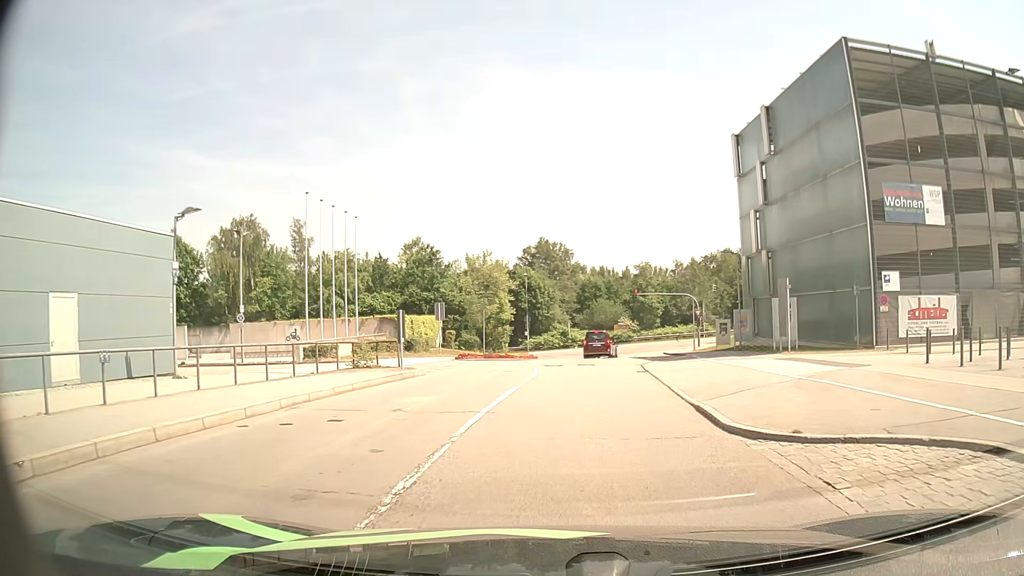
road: residential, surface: asphalt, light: Day
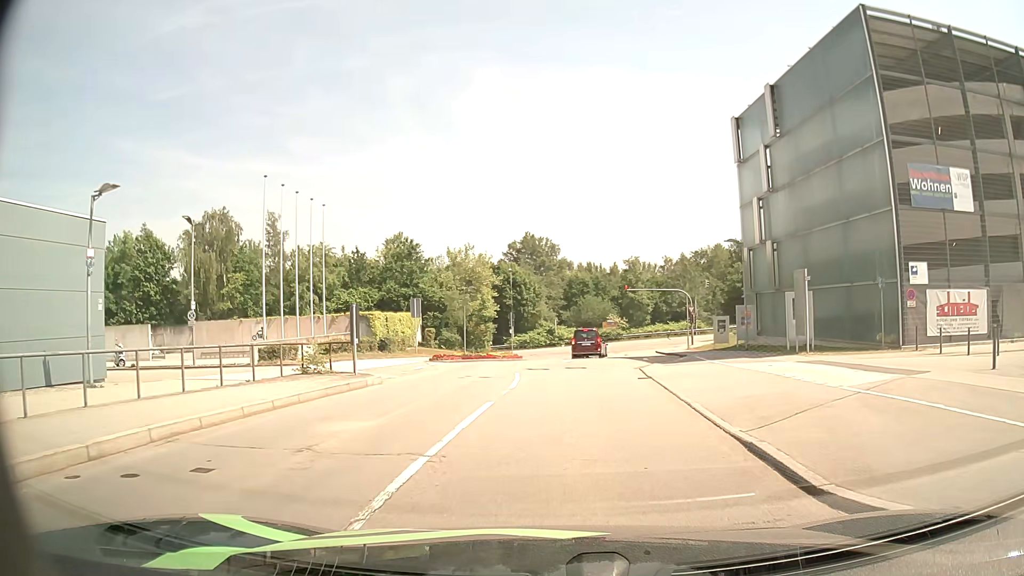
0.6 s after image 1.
(0.0, +3.6) m; +1°
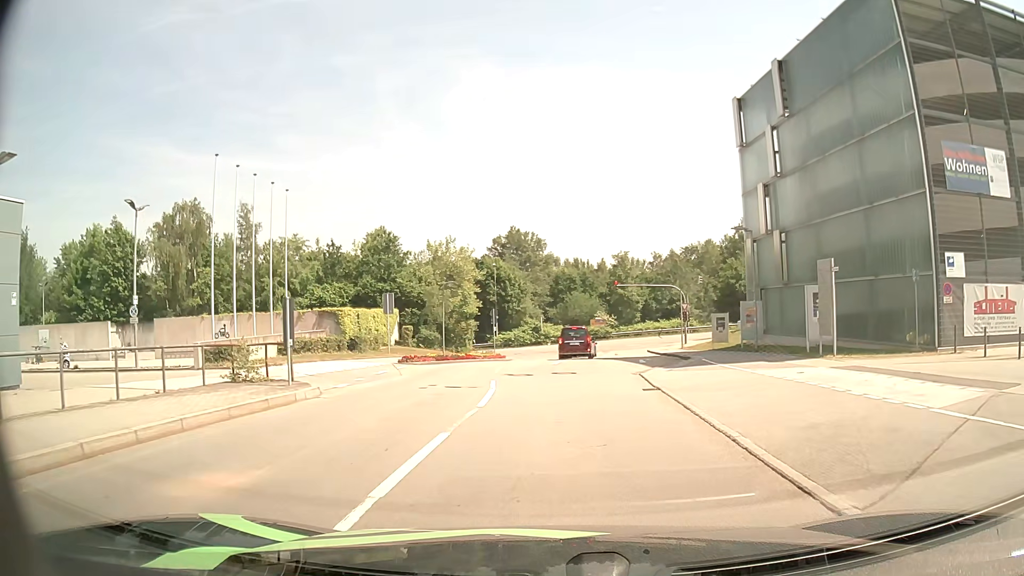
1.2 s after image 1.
(0.0, +3.6) m; +1°
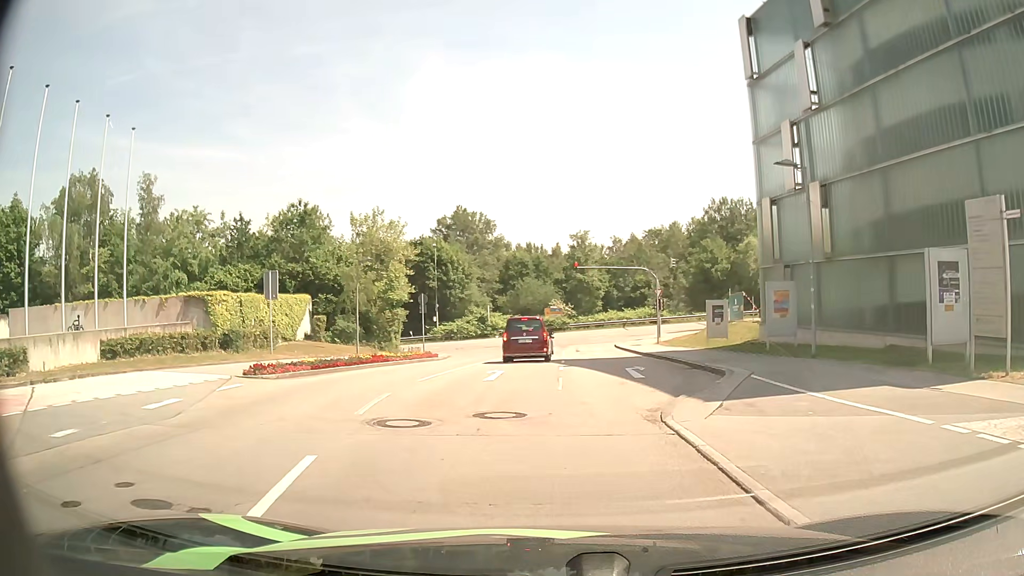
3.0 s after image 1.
(+0.4, +10.7) m; +5°
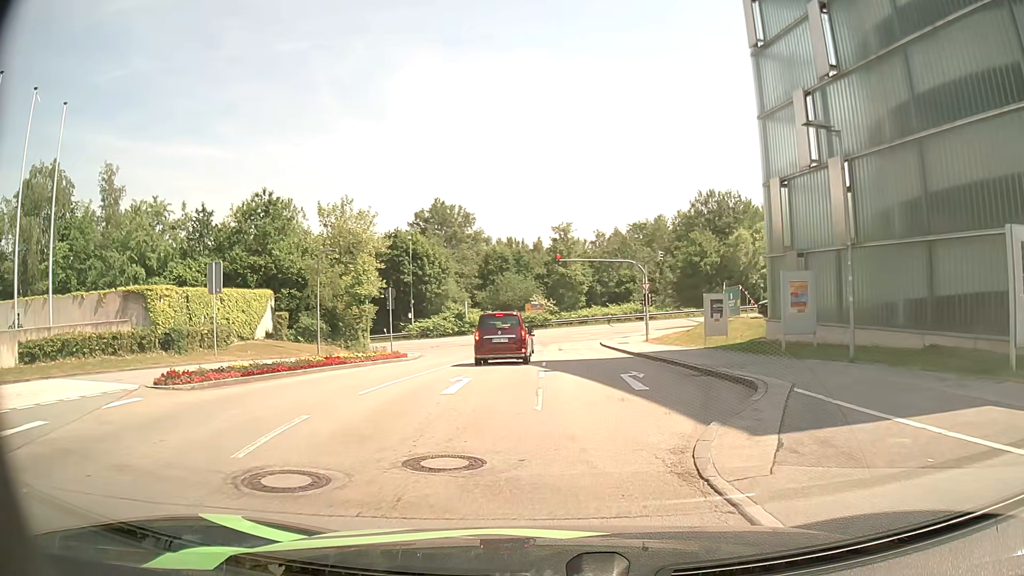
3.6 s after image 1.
(0.0, +3.5) m; +1°
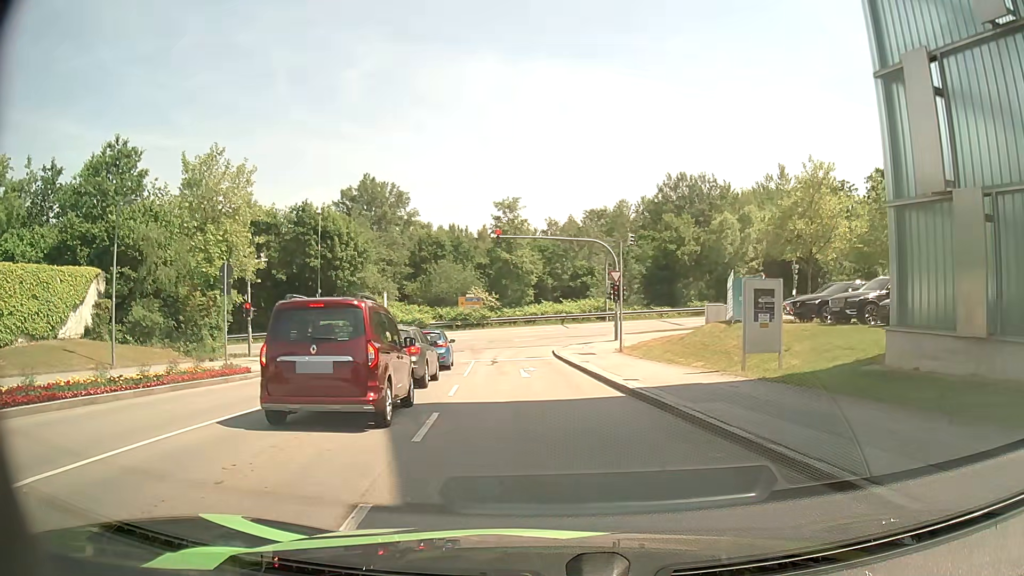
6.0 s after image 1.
(+0.6, +13.5) m; +5°
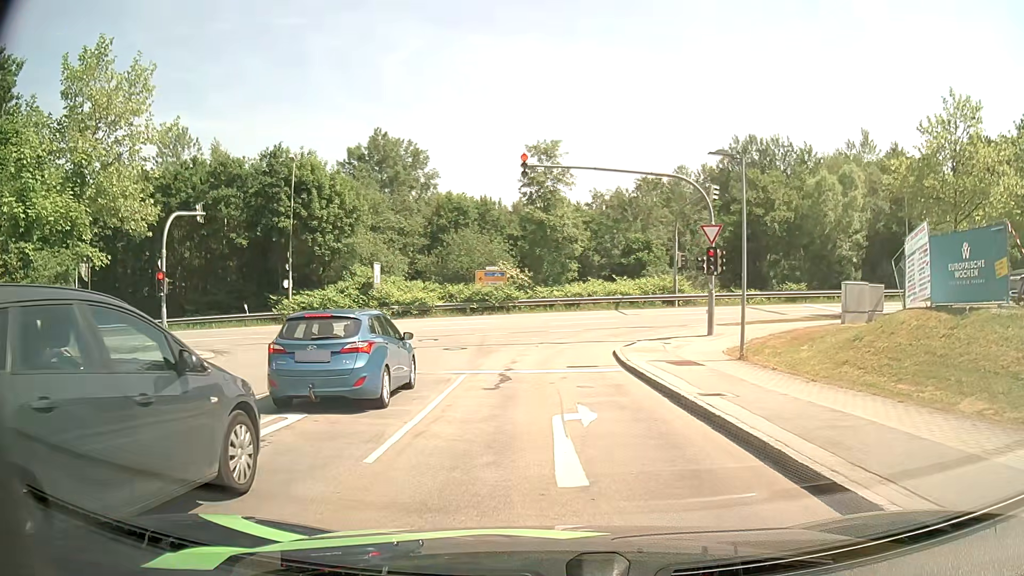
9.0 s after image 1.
(-0.6, +14.1) m; -4°
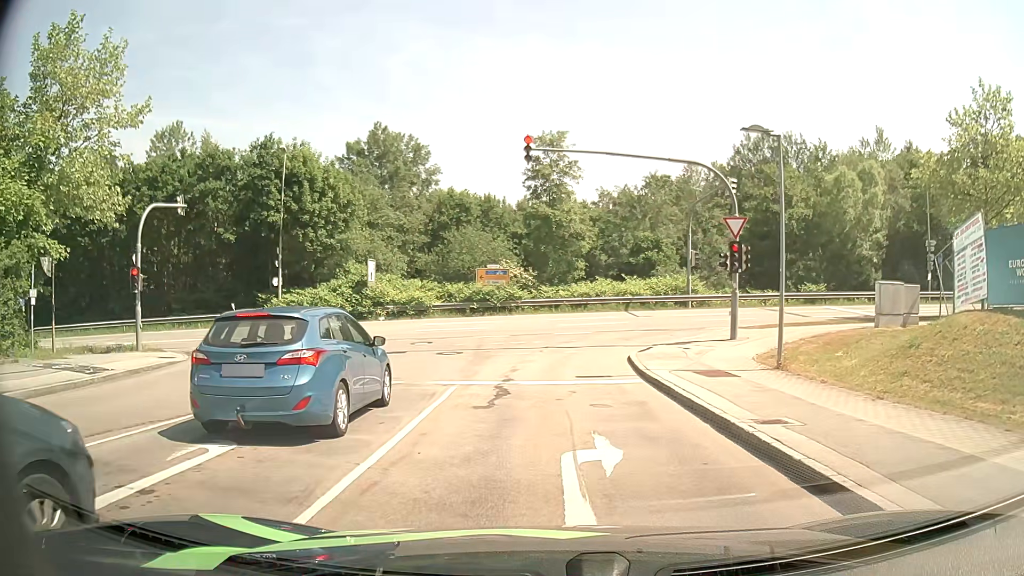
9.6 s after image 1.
(0.0, +2.4) m; 0°
